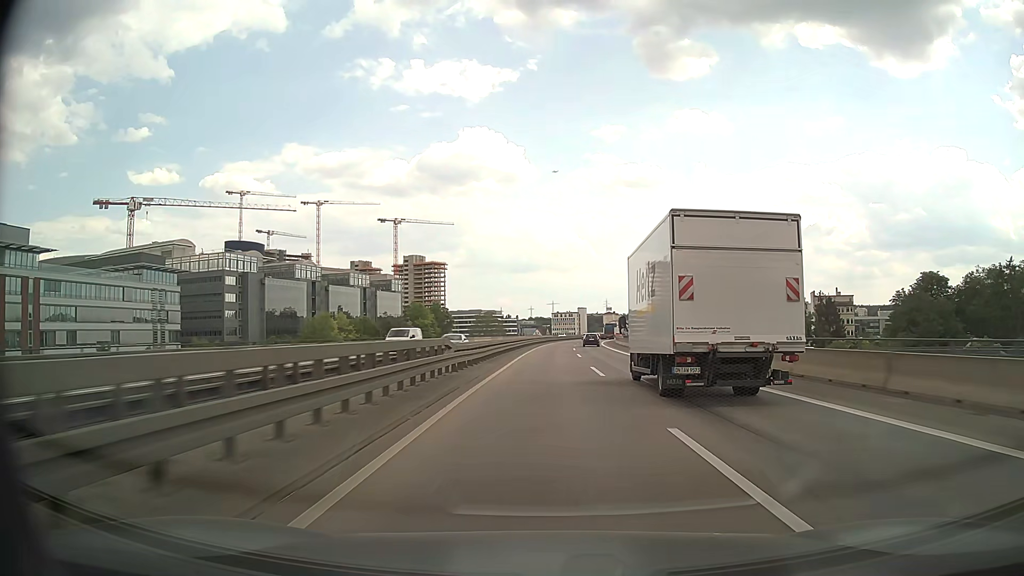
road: motorway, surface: asphalt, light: Day
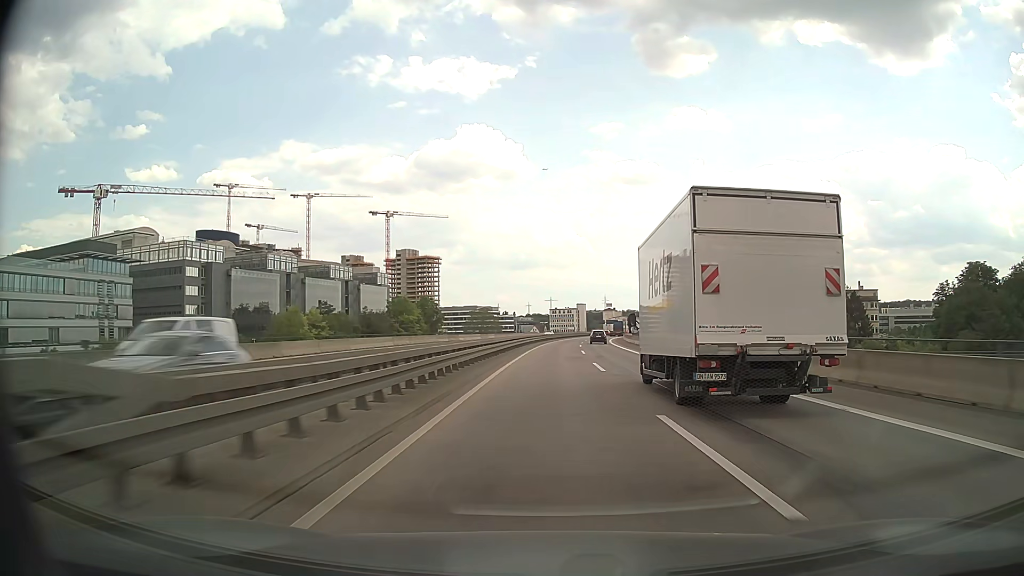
(0.0, +16.6) m; 0°
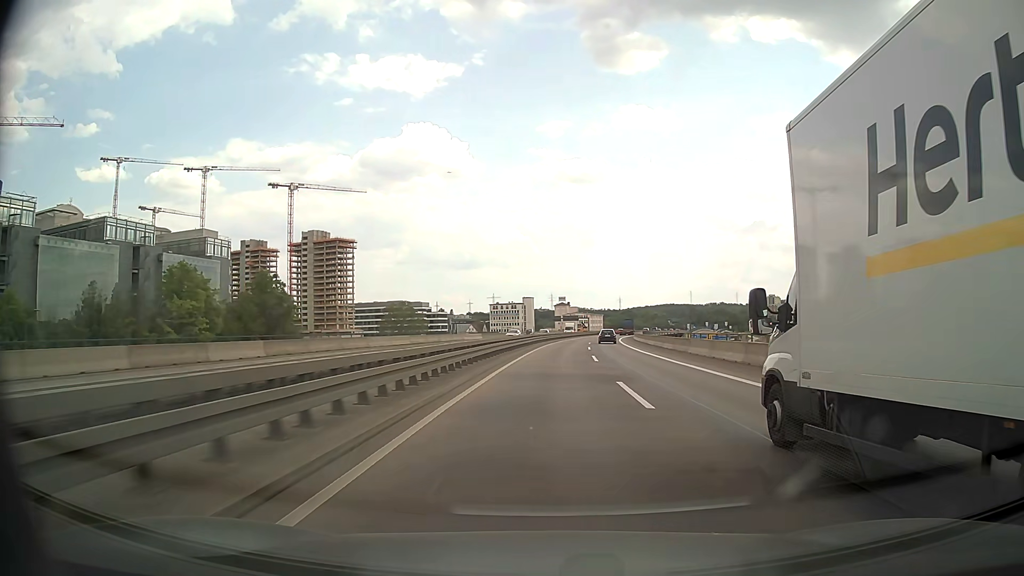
(+2.8, +83.2) m; +5°
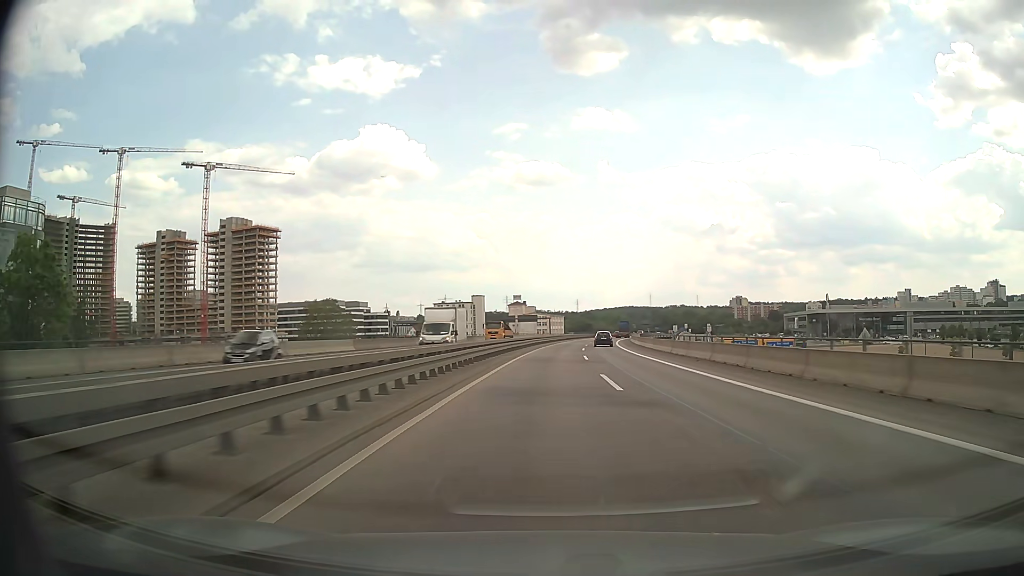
(+1.5, +50.0) m; +4°
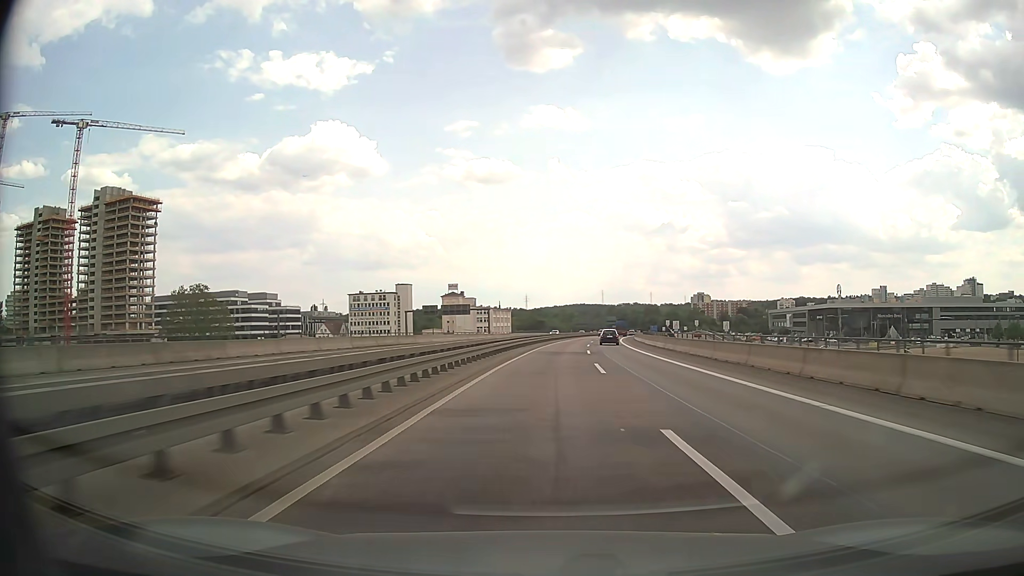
(+2.6, +66.6) m; +4°
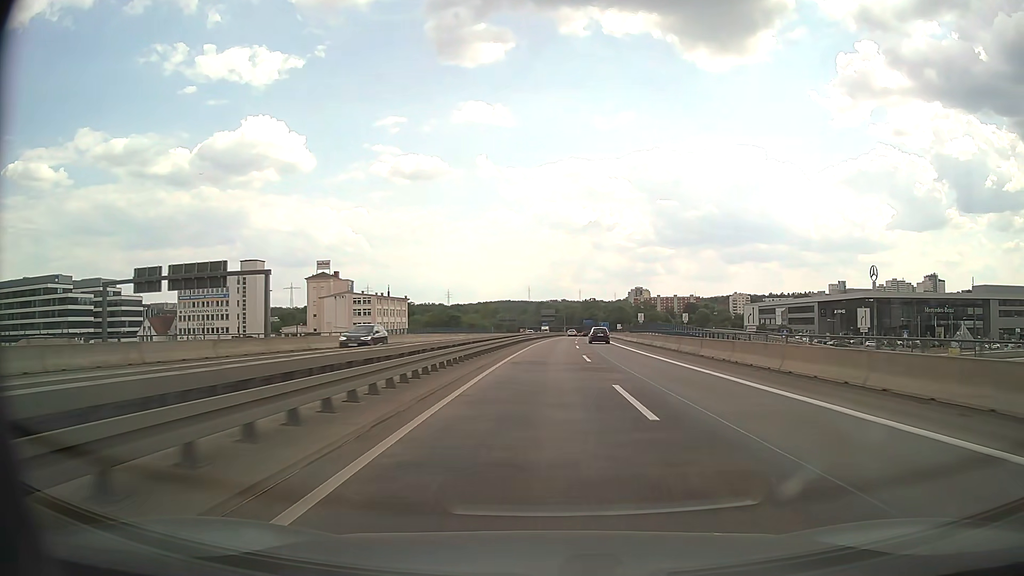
(+4.3, +83.6) m; +6°
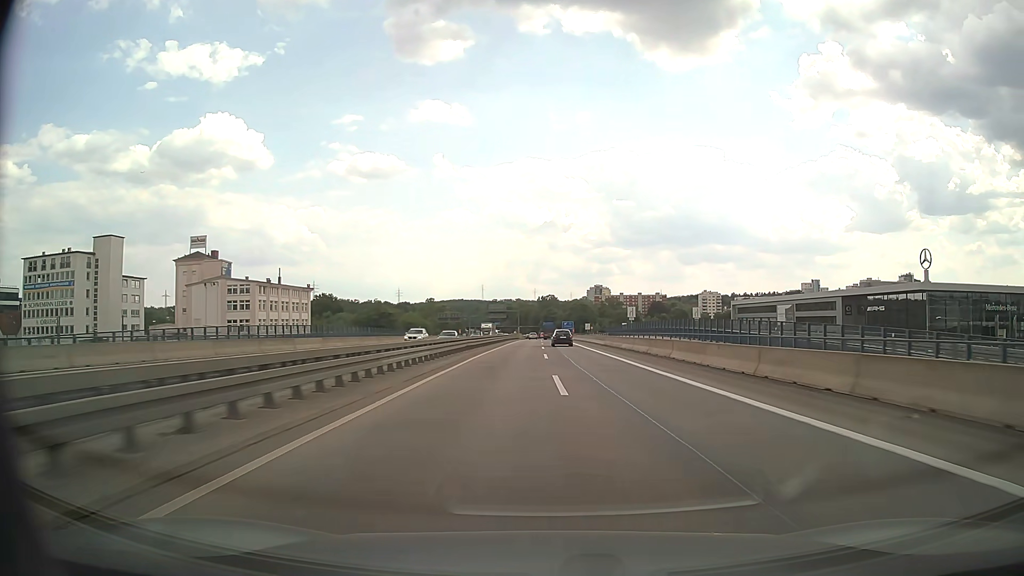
(+1.7, +50.3) m; +4°
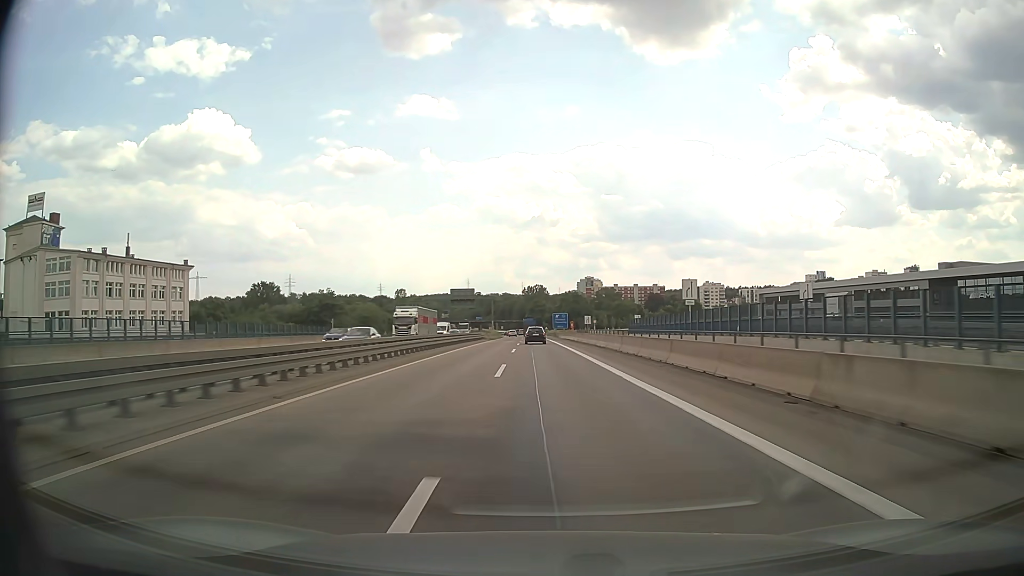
(+0.9, +49.9) m; +1°
(0, +10) (0, +20) (0, +30) (0, +40) (0, +50) (-1, +60) (-1, +70) (-1, +80) (-1, +90) (-2, +100) m
